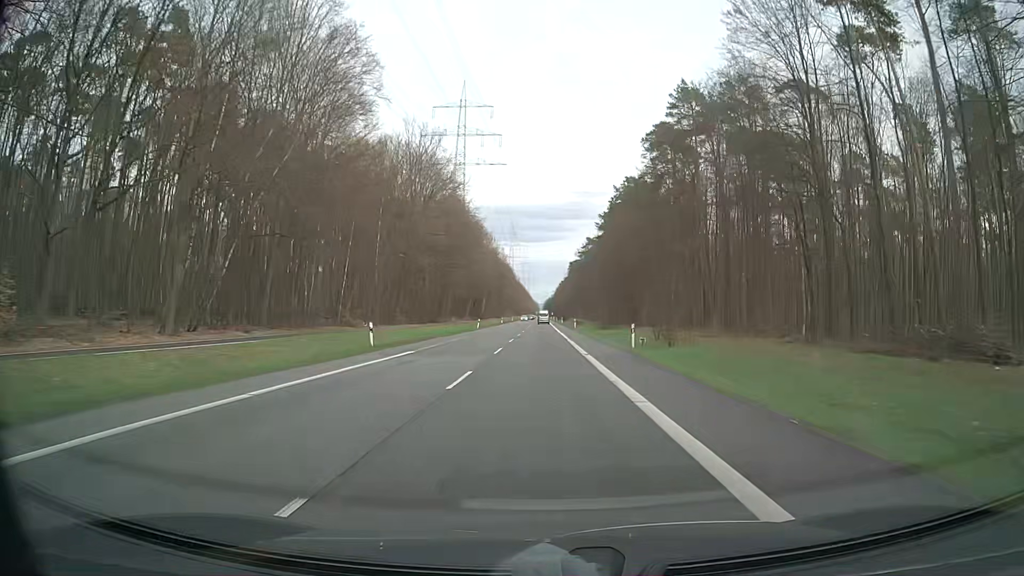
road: secondary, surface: asphalt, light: Day
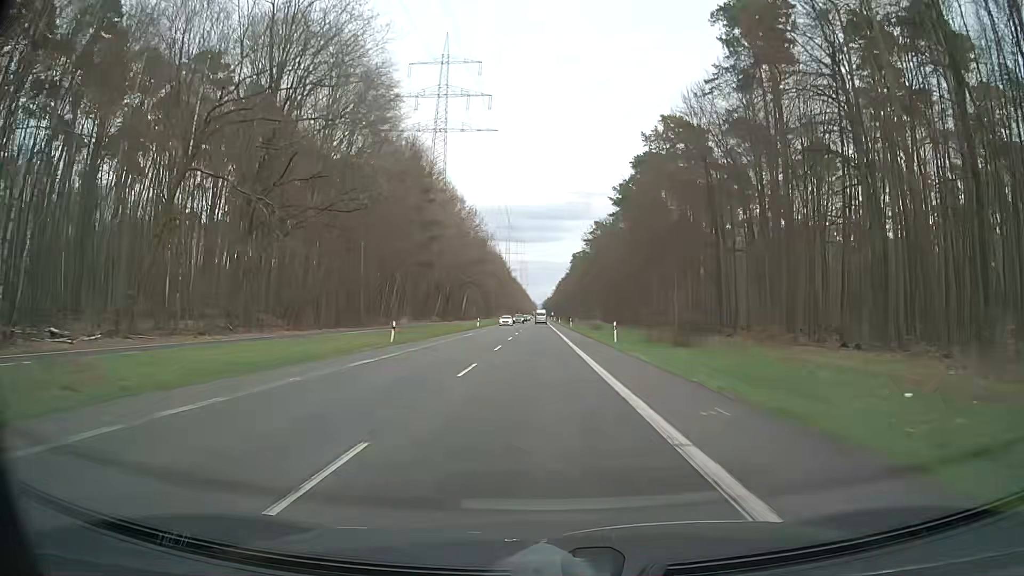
(+0.2, +46.1) m; 0°
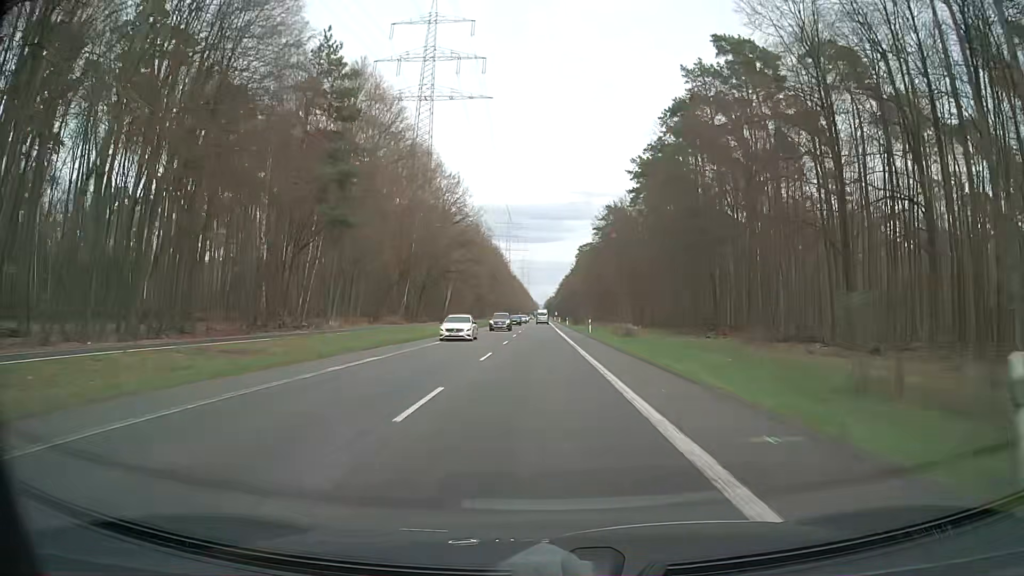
(0.0, +30.7) m; 0°
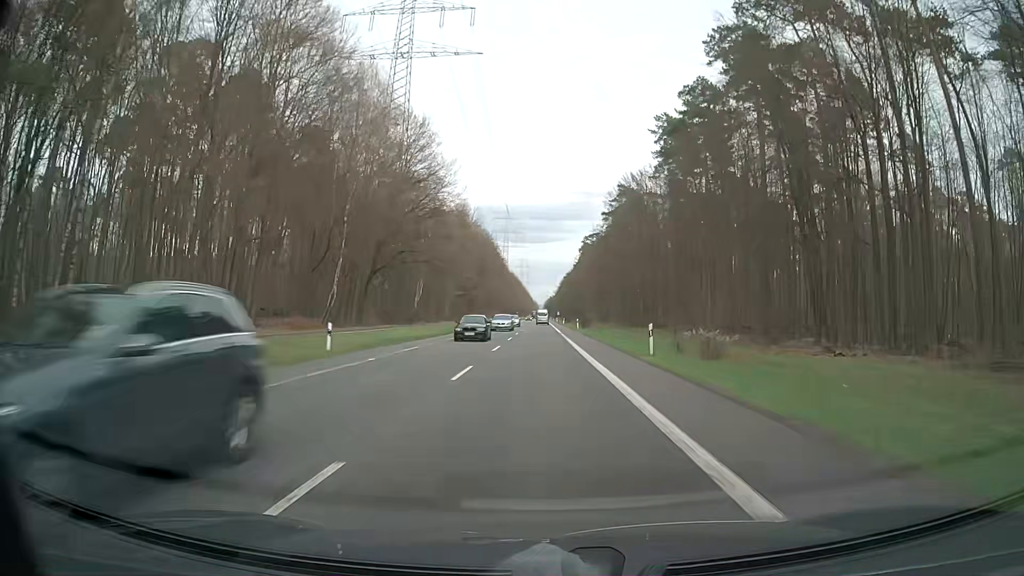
(0.0, +30.4) m; +1°
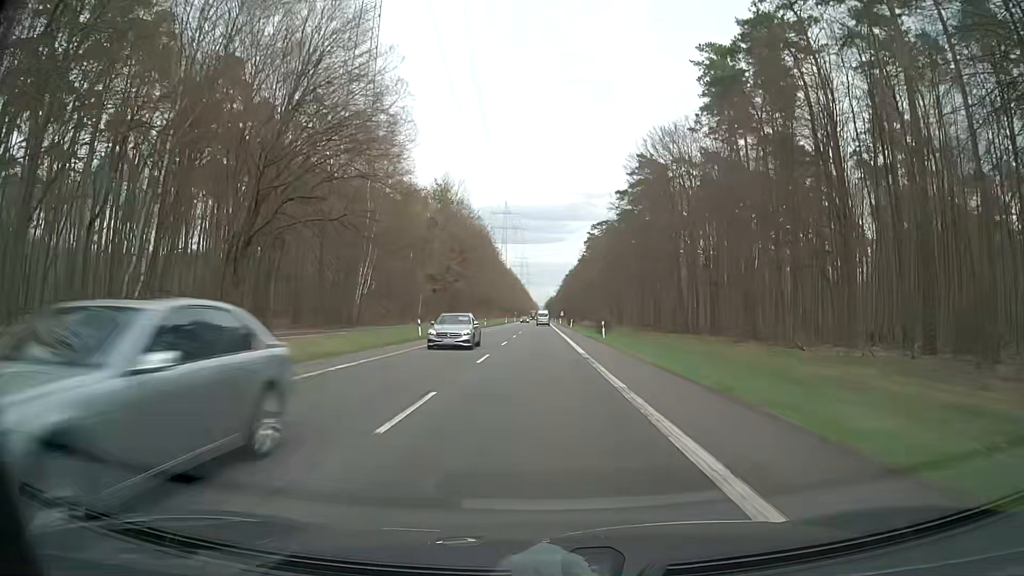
(-0.3, +30.4) m; -1°
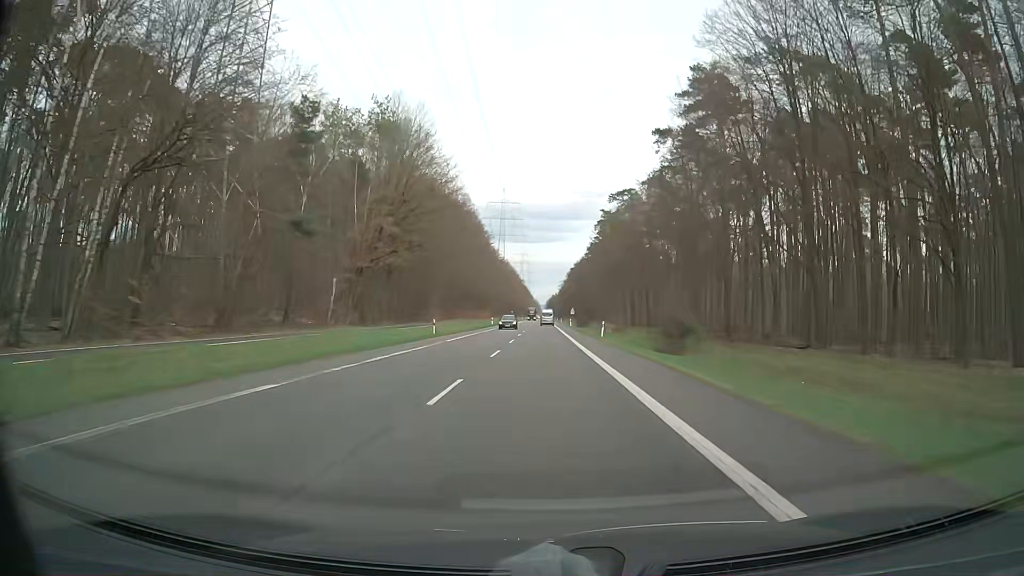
(0.0, +45.7) m; 0°
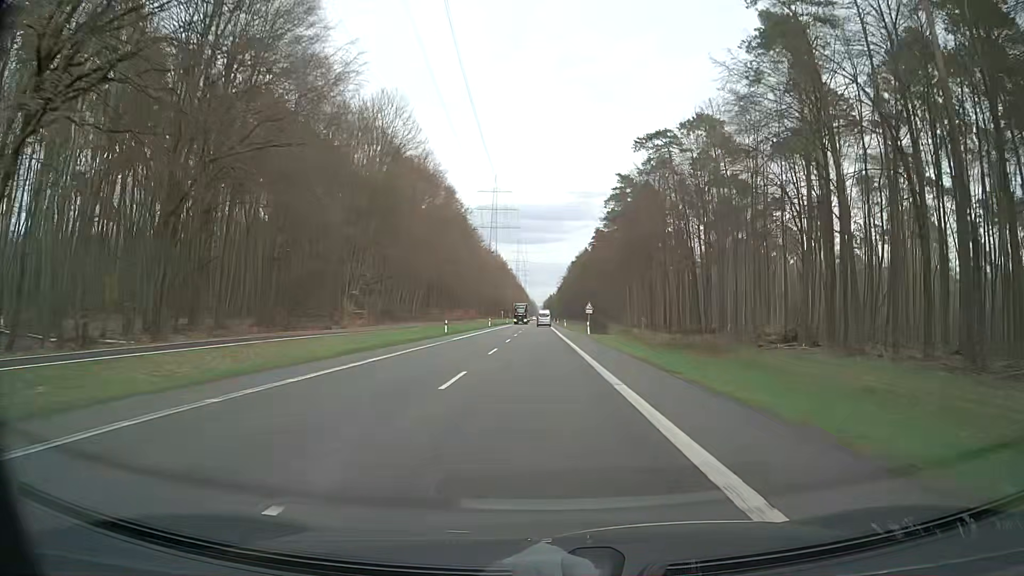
(+0.2, +45.8) m; 0°
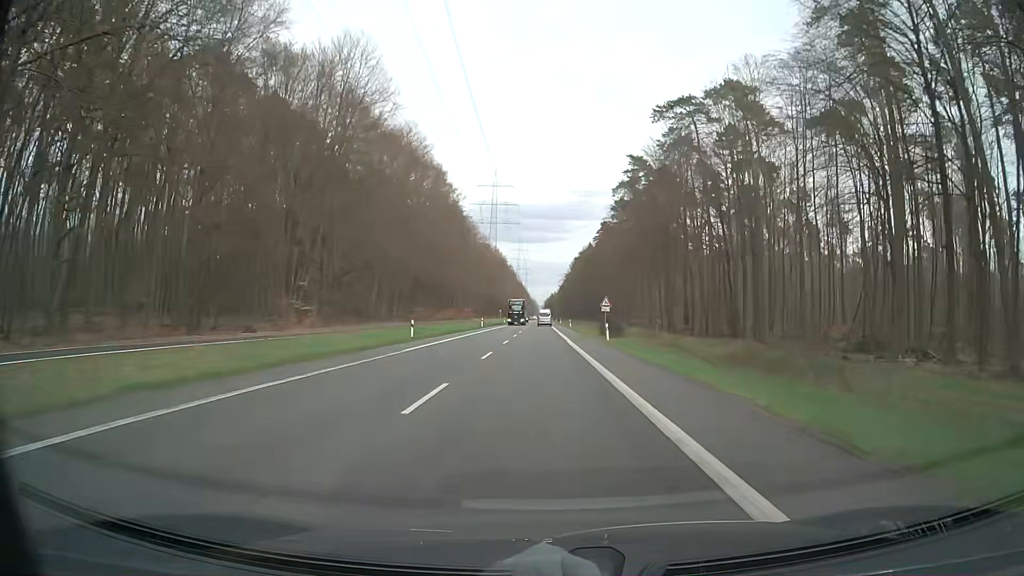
(0.0, +15.3) m; 0°
(0, +10) (0, +20) (0, +30) (0, +40) (0, +50) (0, +60) (0, +70) (0, +80) (0, +90) (0, +100) m
